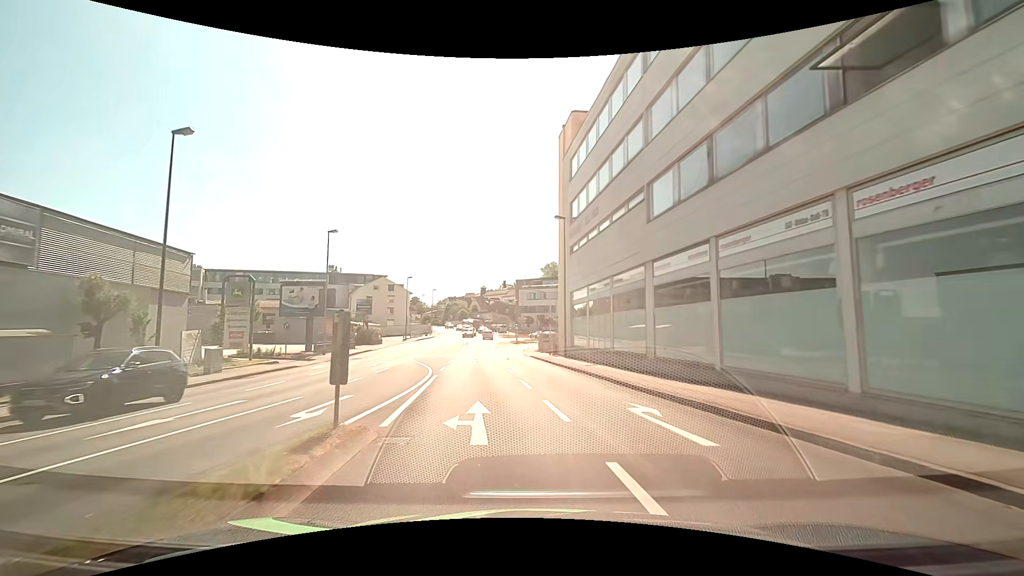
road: tertiary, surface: asphalt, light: Day
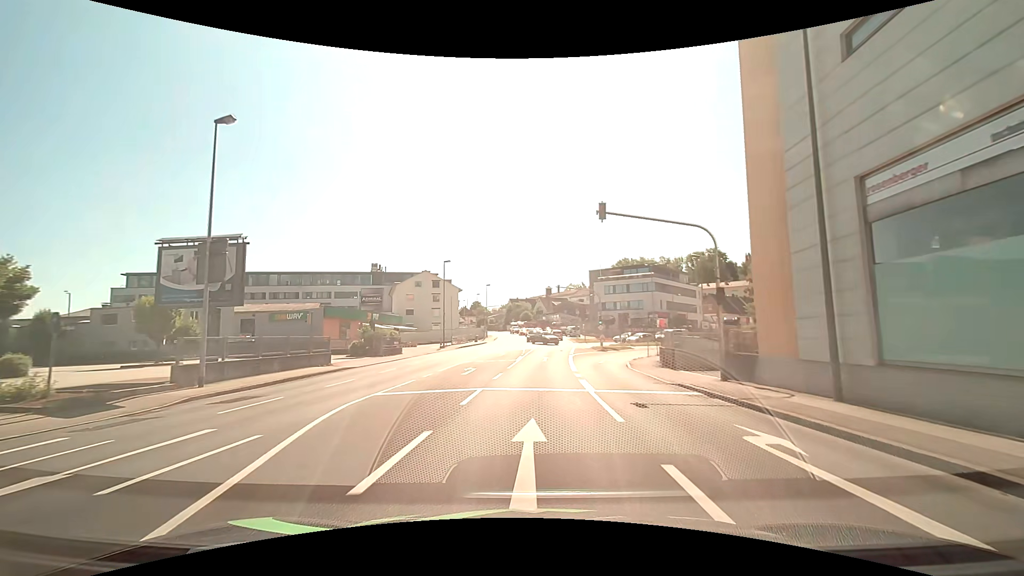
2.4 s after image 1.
(-2.3, +24.1) m; -7°
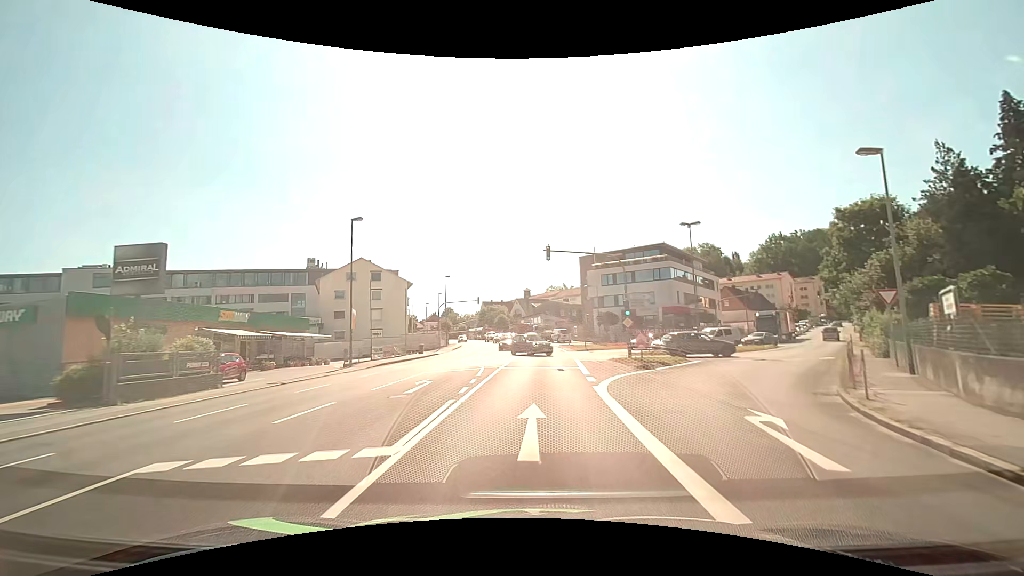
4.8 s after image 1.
(+0.4, +24.2) m; +2°
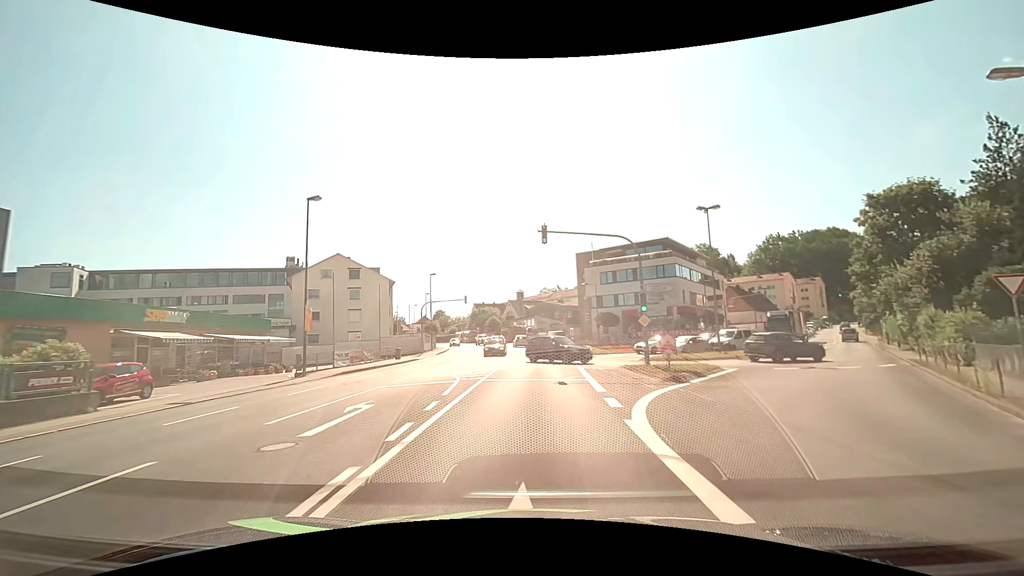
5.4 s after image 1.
(0.0, +5.8) m; +1°
